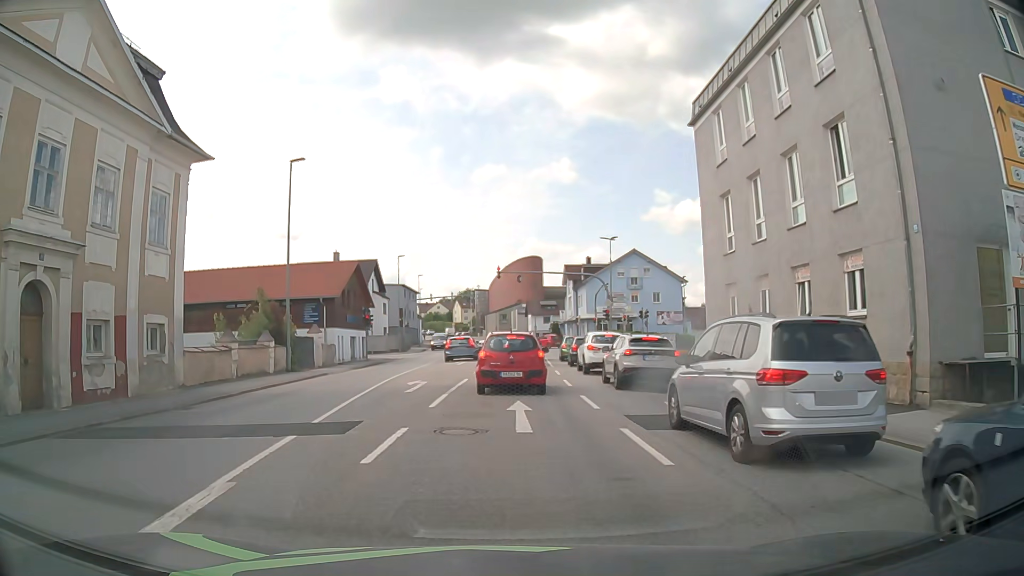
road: tertiary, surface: asphalt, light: Day
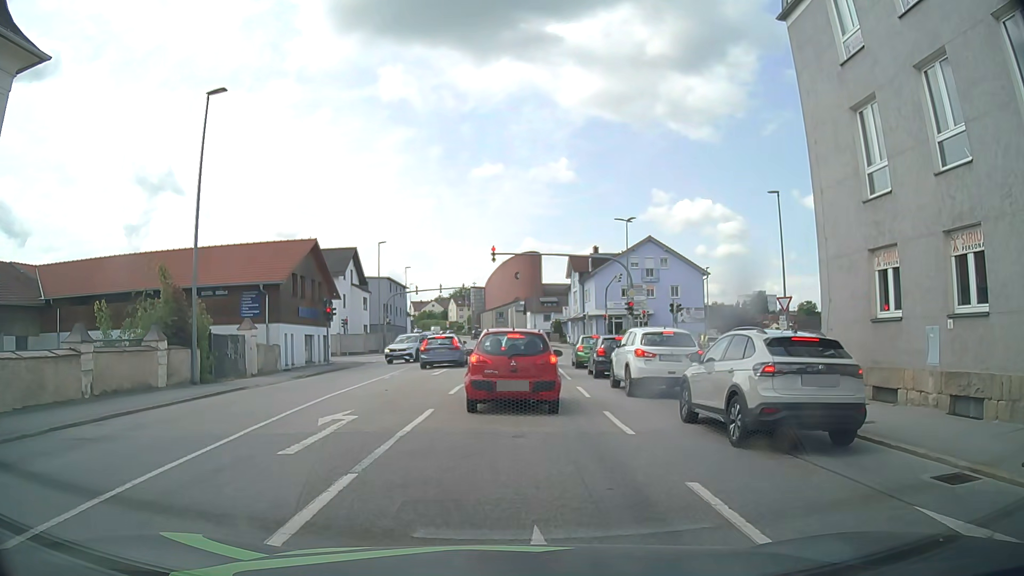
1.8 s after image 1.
(+0.1, +9.5) m; +2°
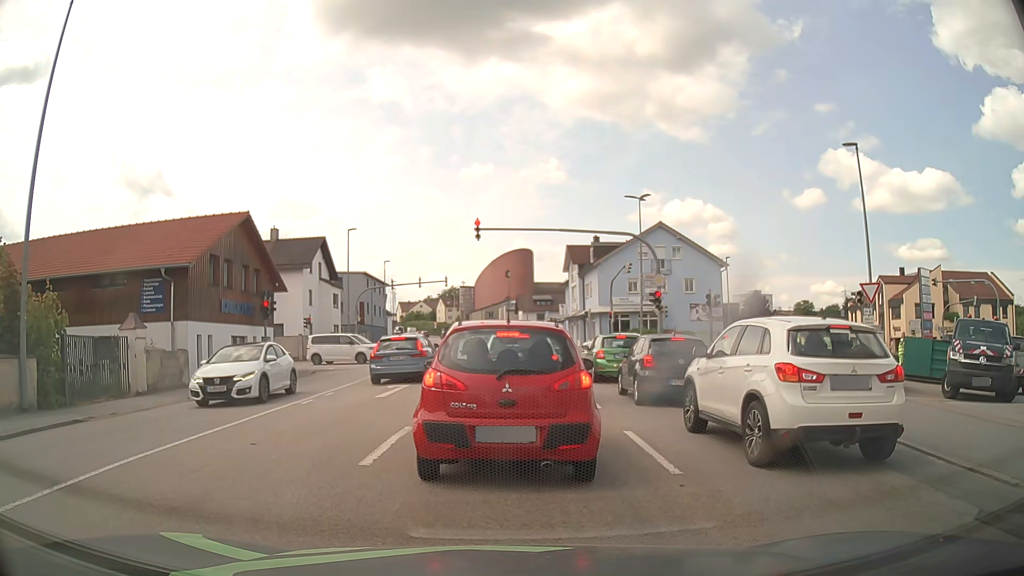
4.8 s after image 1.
(-0.1, +8.4) m; +1°
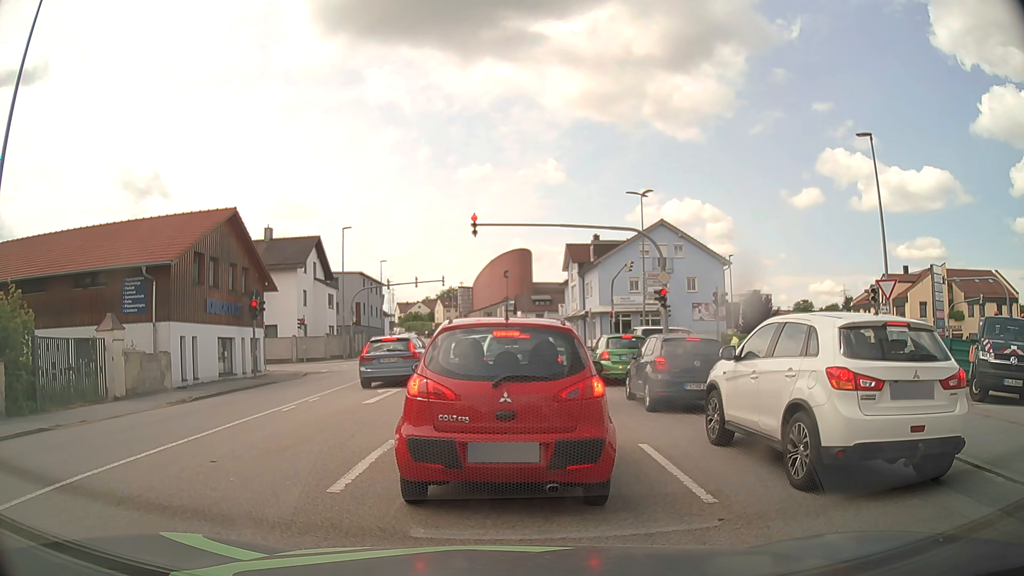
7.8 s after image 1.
(0.0, +1.2) m; 0°
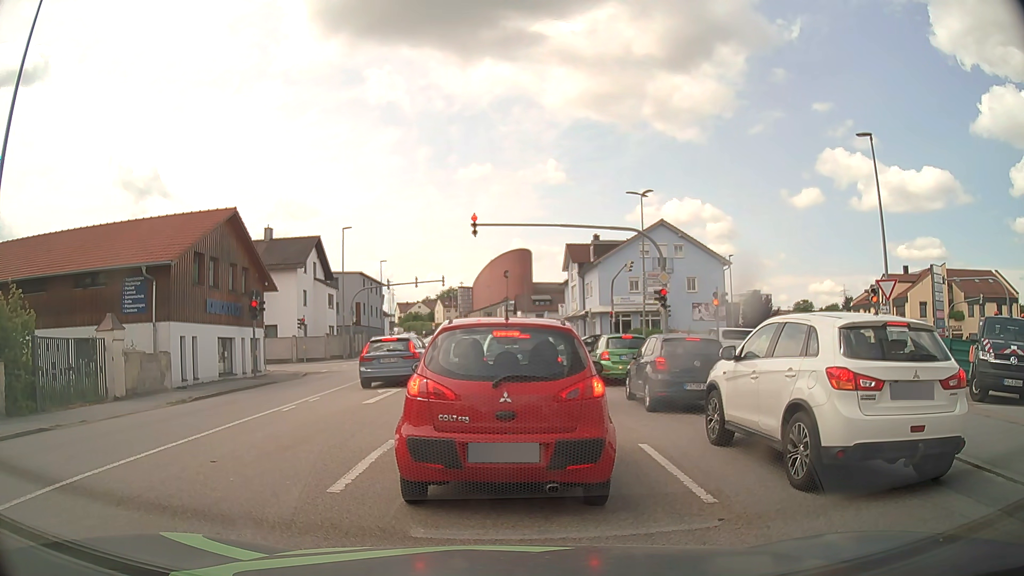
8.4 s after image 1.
(0.0, 0.0) m; 0°
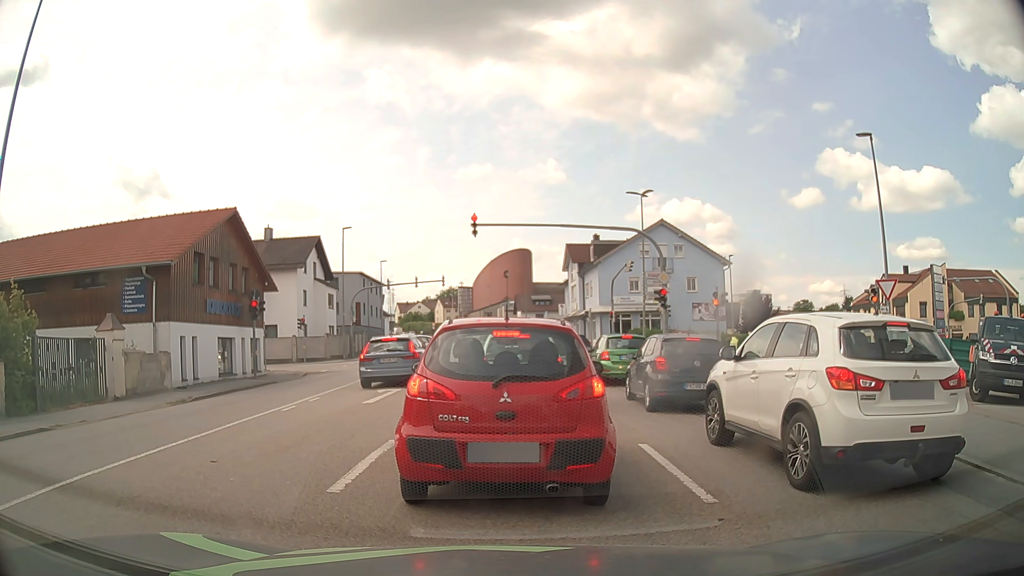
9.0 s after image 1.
(0.0, 0.0) m; 0°
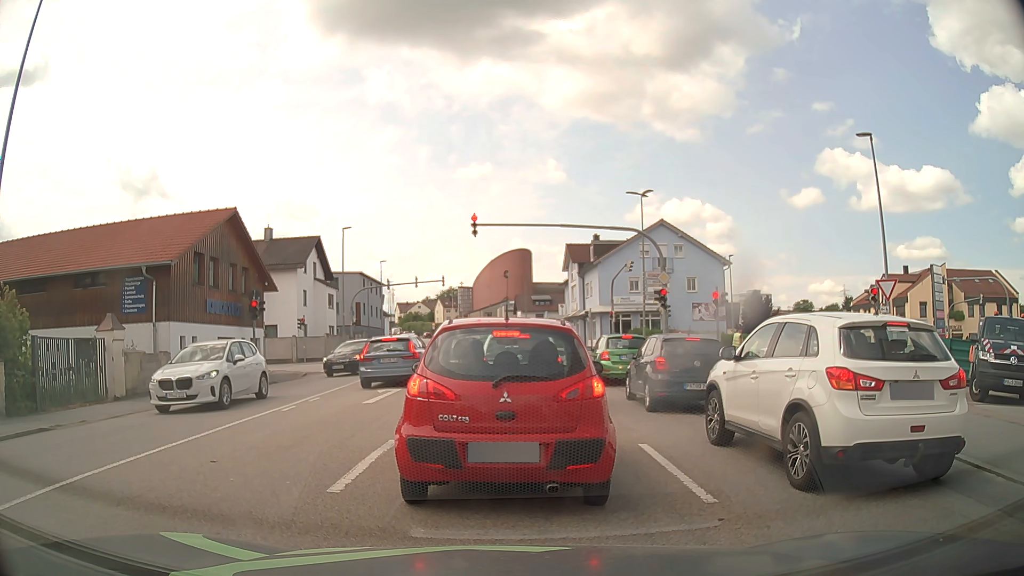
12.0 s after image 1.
(0.0, 0.0) m; 0°
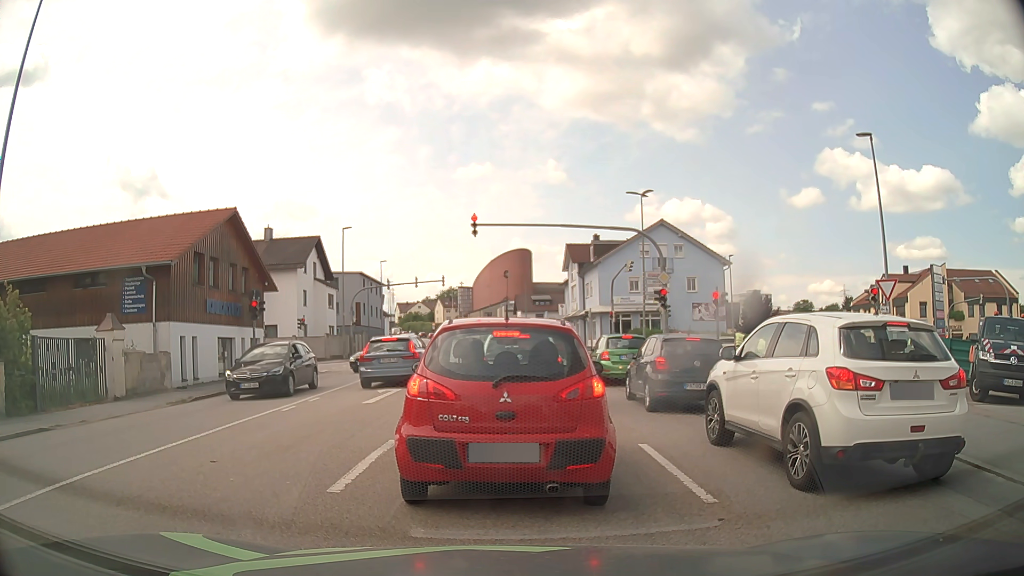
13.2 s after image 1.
(0.0, 0.0) m; 0°
(0, +10) (0, +20) (0, +30) (0, +40) (0, +50) (-1, +60) (-1, +70) (-2, +80) (-3, +90) (-5, +100) m
